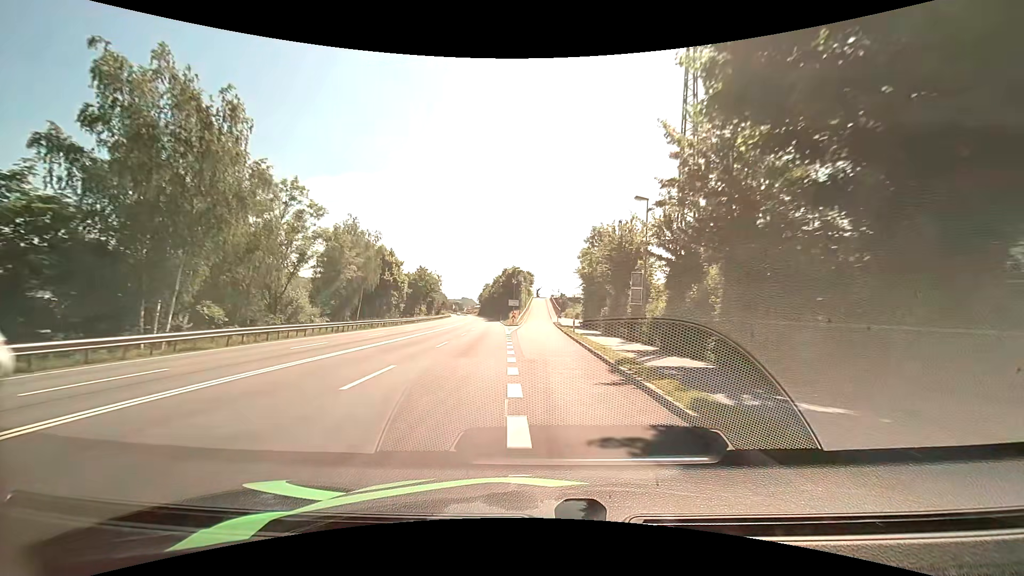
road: unclassified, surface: asphalt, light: Day
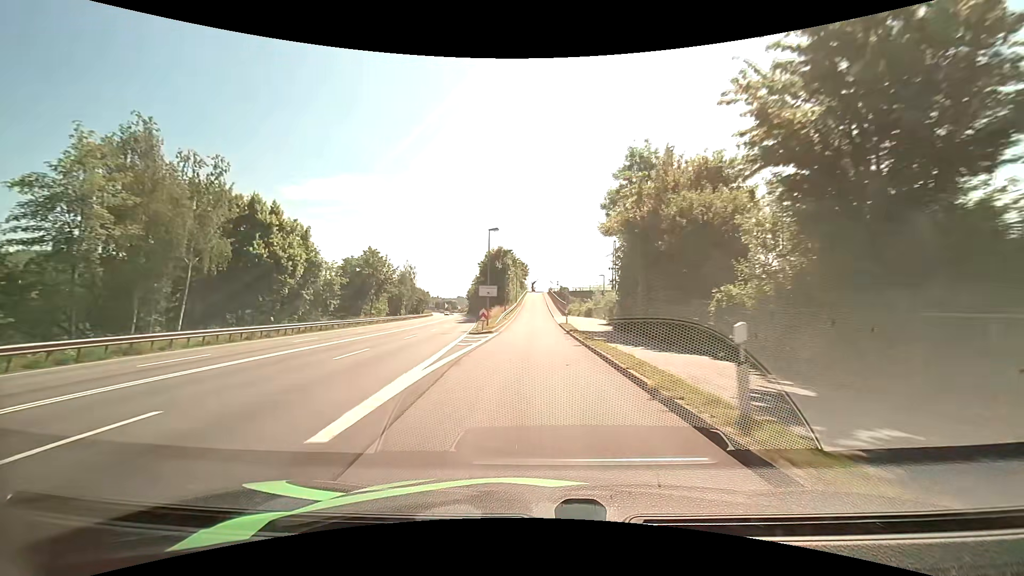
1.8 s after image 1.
(+0.3, +29.8) m; +1°
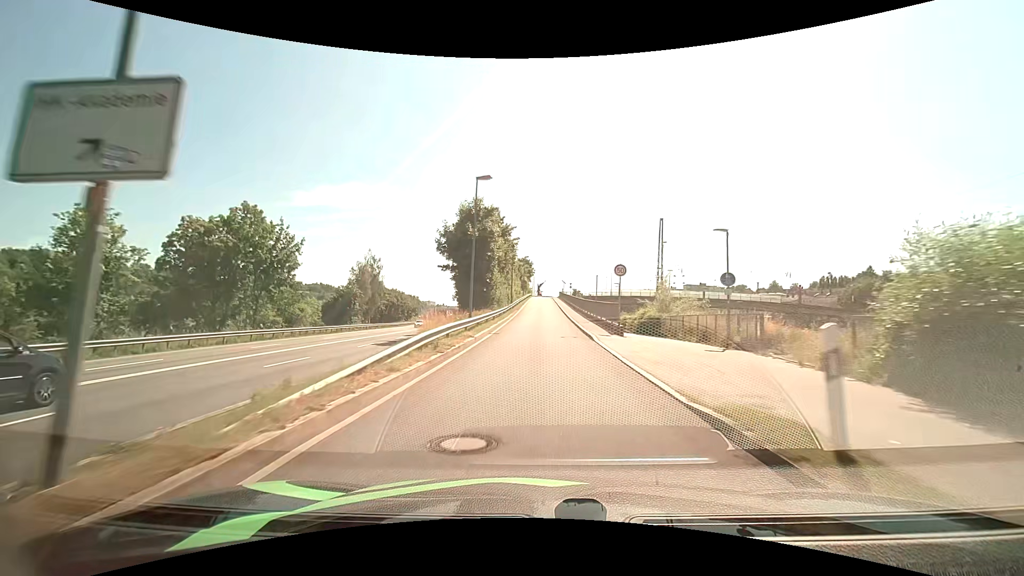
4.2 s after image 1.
(-0.3, +34.4) m; 0°
(0, +10) (0, +20) (0, +30) (0, +40) (0, +50) (0, +60) (0, +70) (0, +80) (0, +90) (-1, +100) m
